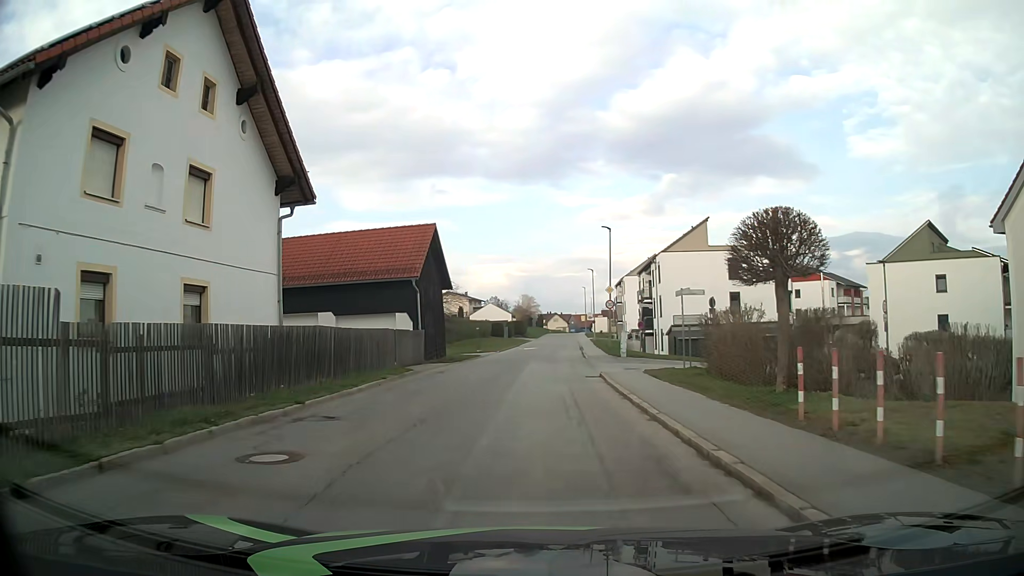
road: tertiary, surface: asphalt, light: Day
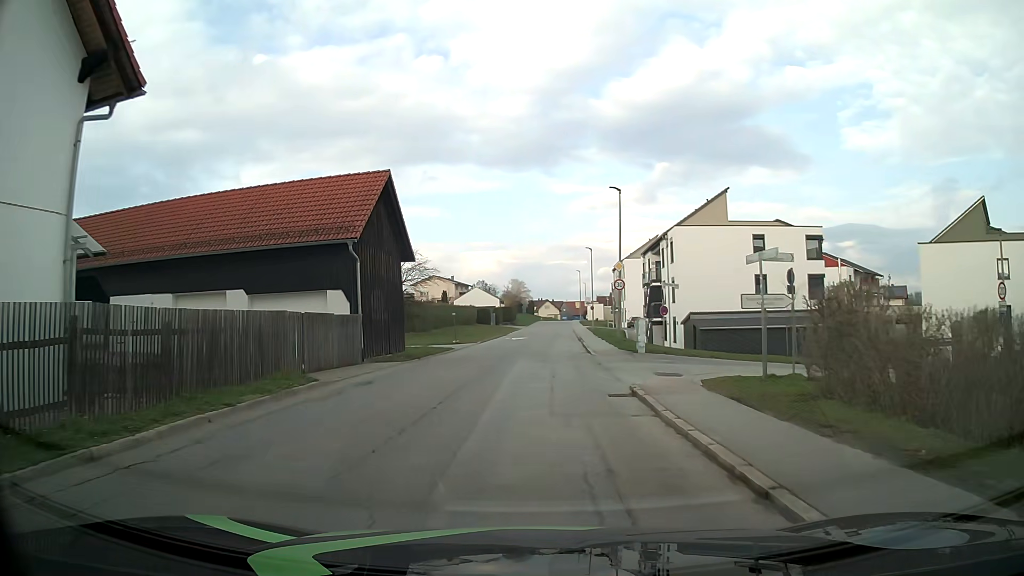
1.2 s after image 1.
(+0.1, +9.2) m; +1°
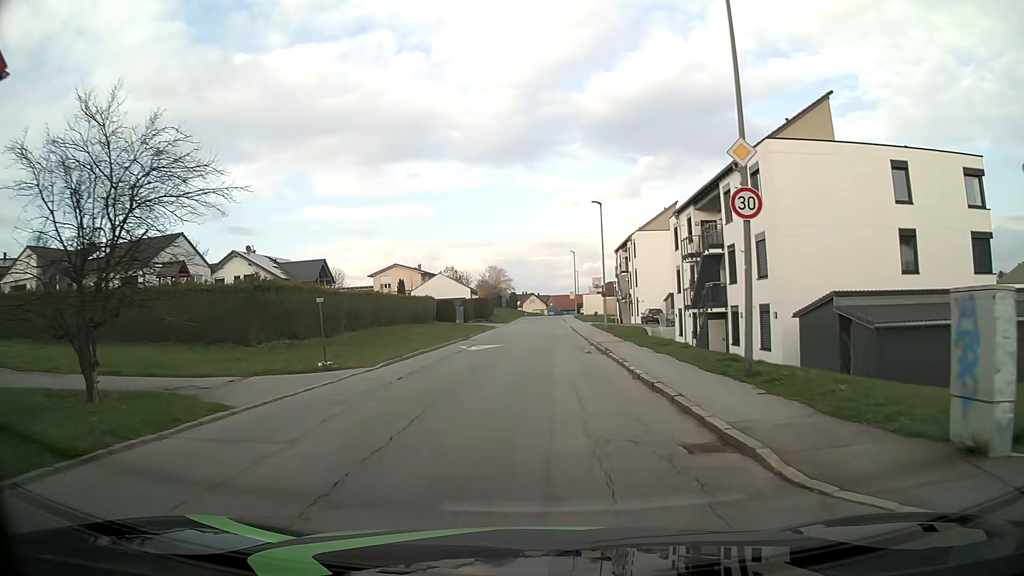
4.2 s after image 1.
(+0.4, +23.1) m; +1°
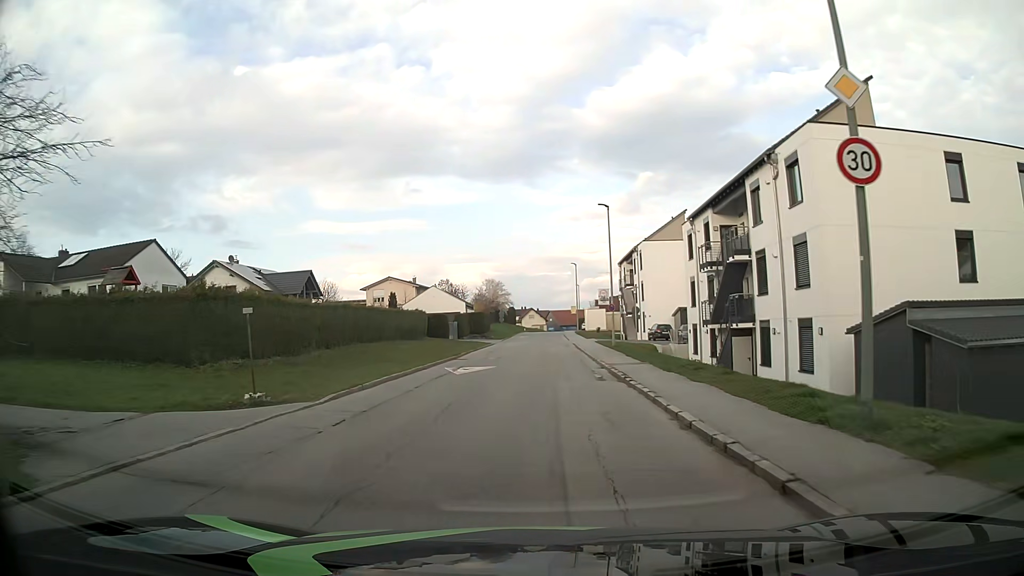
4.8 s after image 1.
(0.0, +4.6) m; 0°
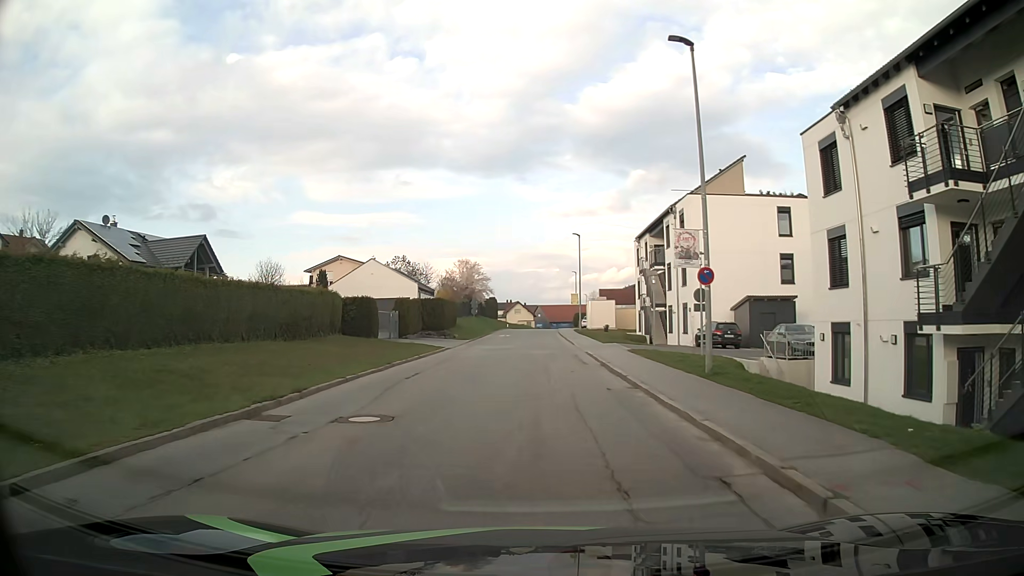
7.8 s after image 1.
(+0.3, +22.4) m; +1°
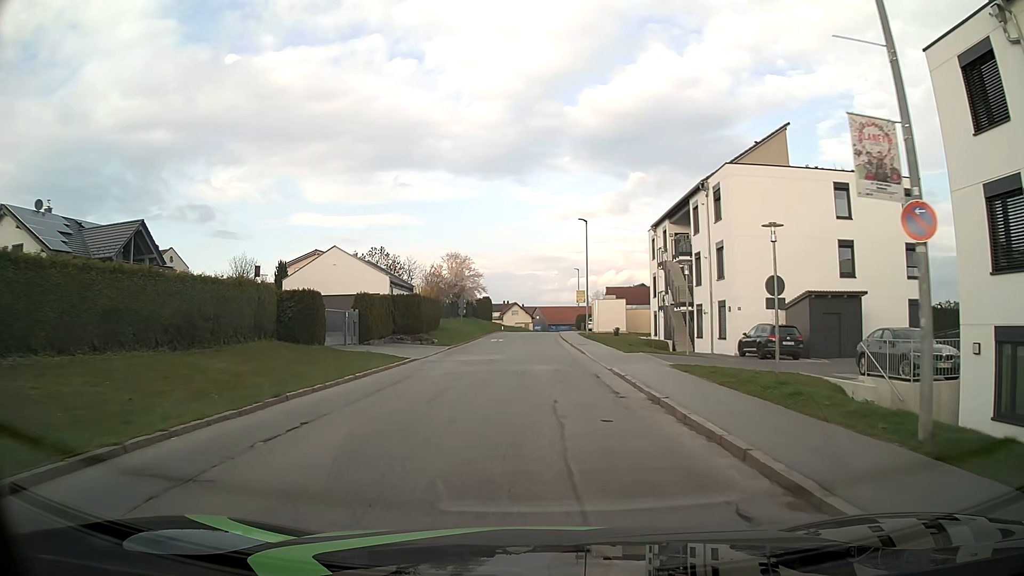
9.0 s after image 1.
(0.0, +8.9) m; 0°
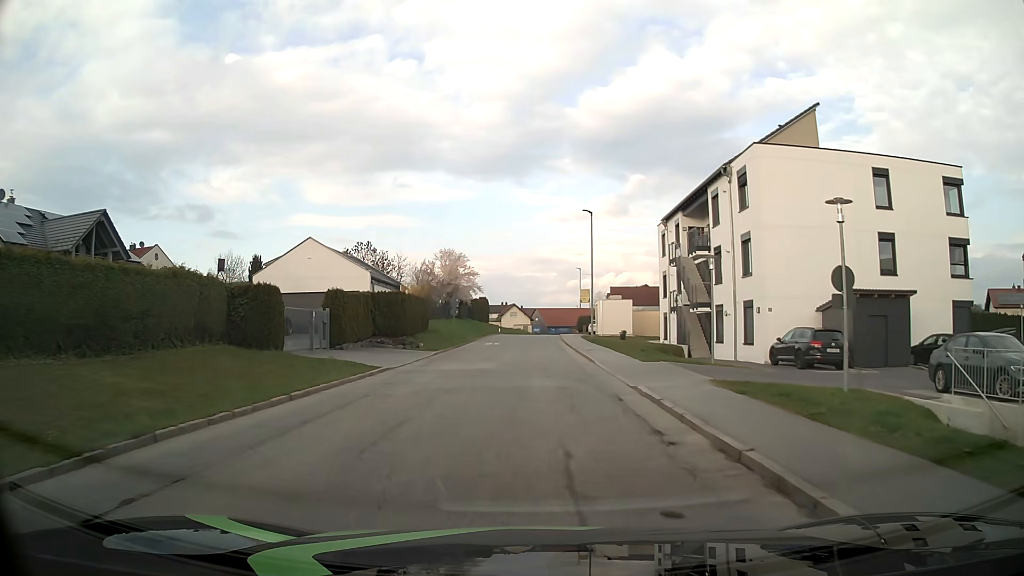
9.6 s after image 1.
(0.0, +4.4) m; 0°
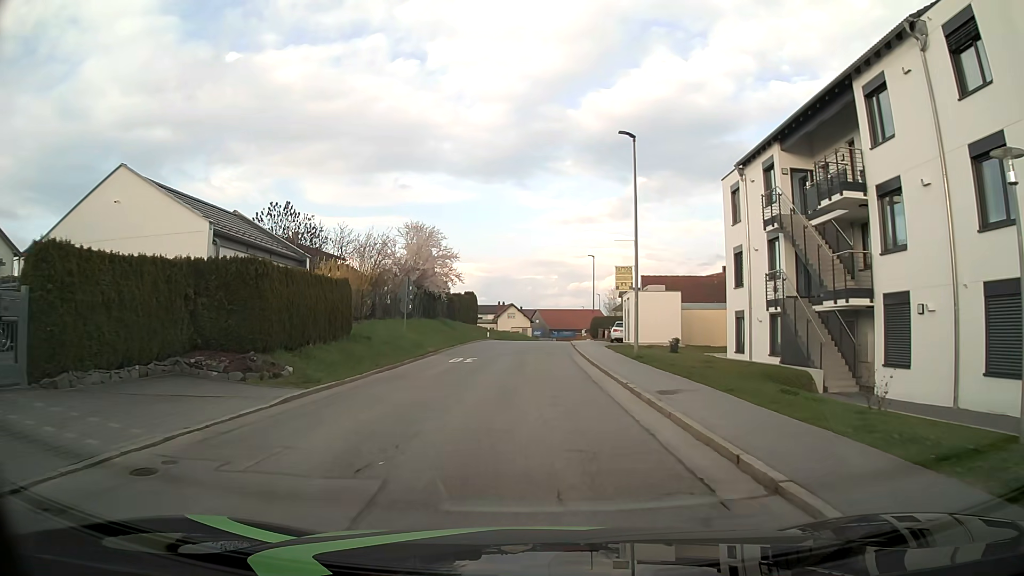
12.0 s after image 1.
(+0.3, +17.8) m; +1°
(0, +10) (0, +20) (0, +30) (0, +40) (+1, +50) (+1, +60) (+2, +70) (+3, +80) (+5, +90) (+6, +100) m
